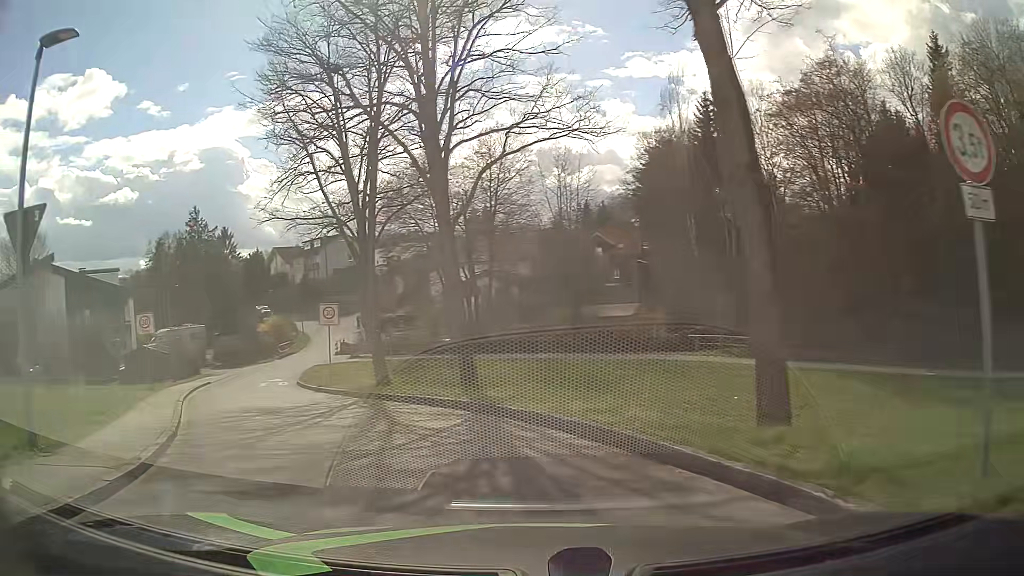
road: residential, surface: asphalt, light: Day
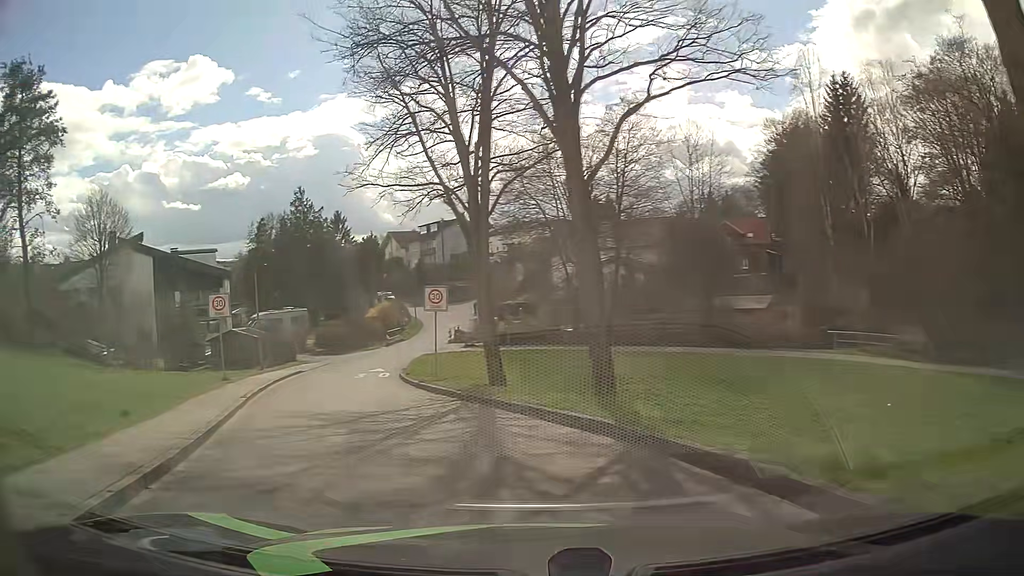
(-0.4, +3.7) m; -9°
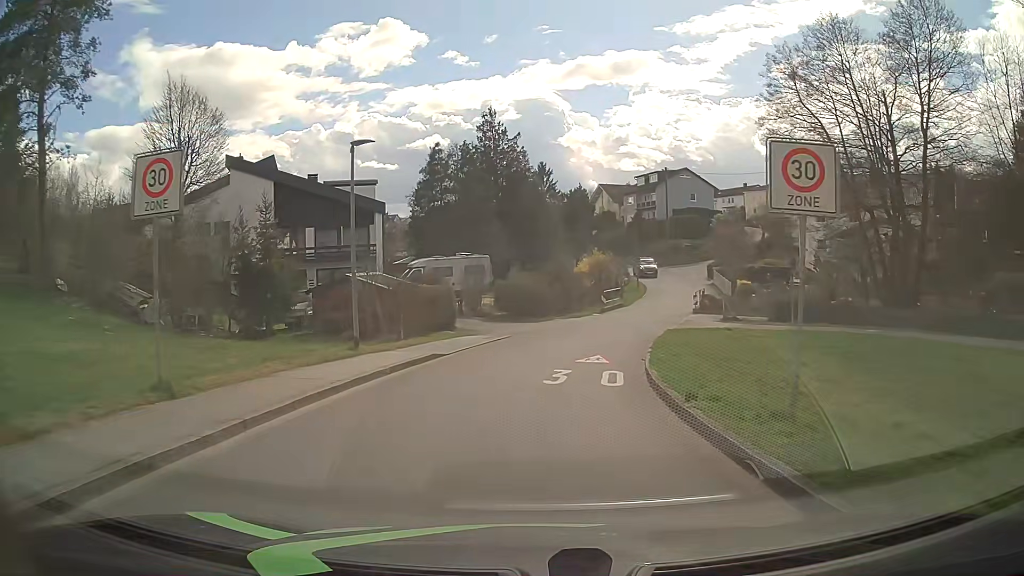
(-4.3, +16.3) m; -18°
